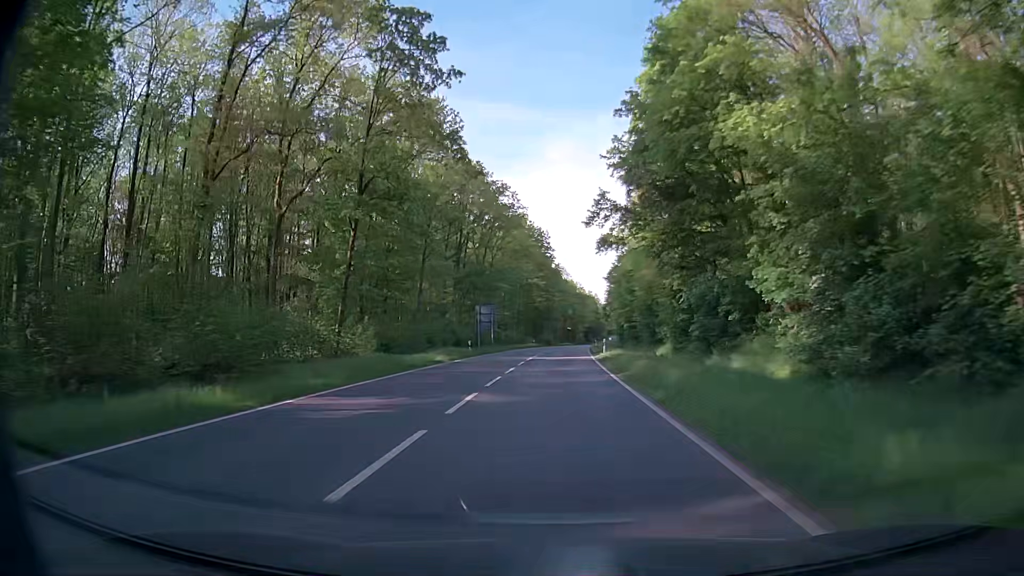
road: secondary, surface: asphalt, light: Day
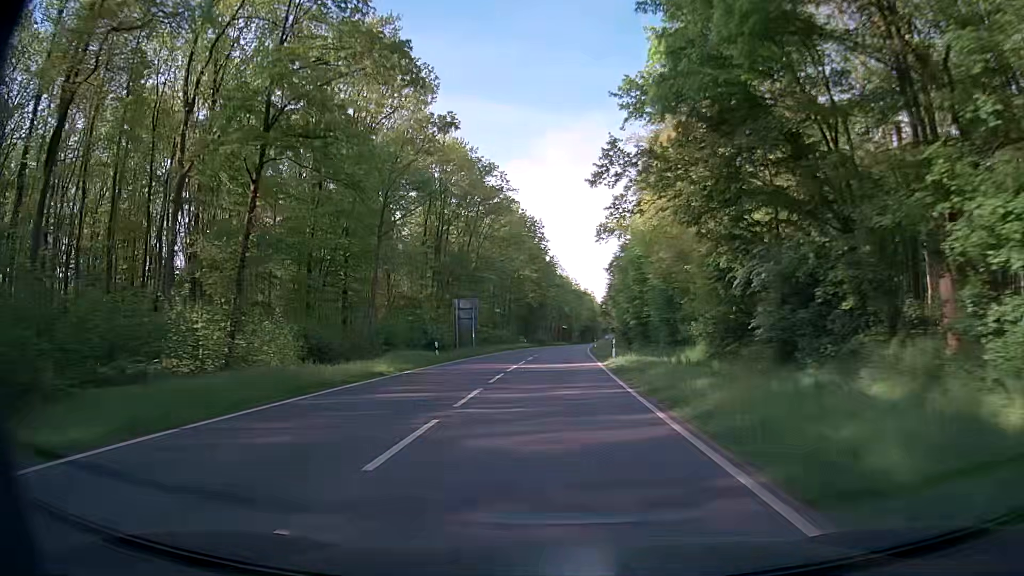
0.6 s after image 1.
(+0.2, +10.9) m; +2°
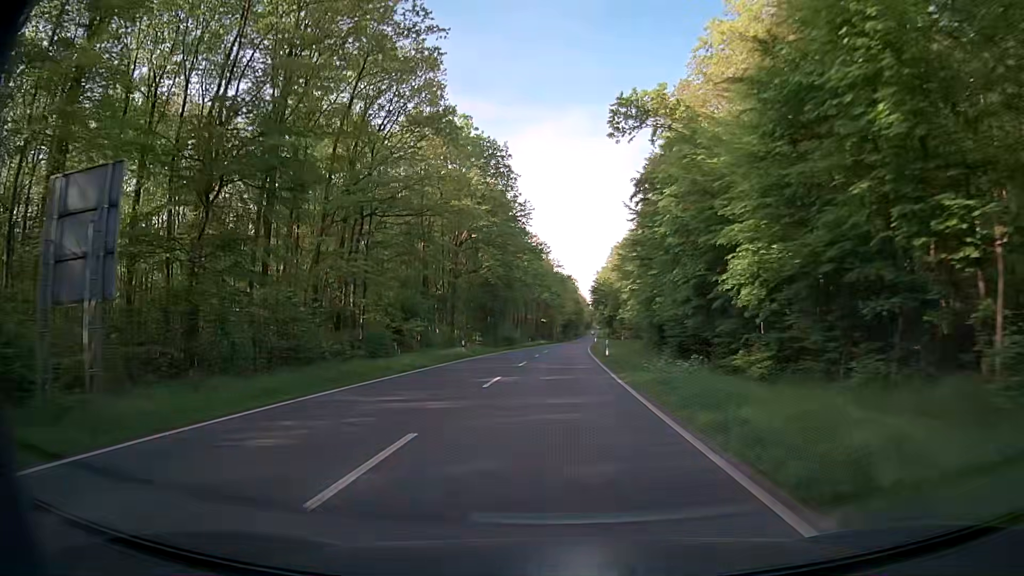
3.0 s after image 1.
(+0.1, +43.5) m; +3°
(0, +10) (0, +20) (0, +30) (0, +40) (0, +50) (0, +60) (0, +70) (0, +80) (+1, +90) (+1, +100) m
